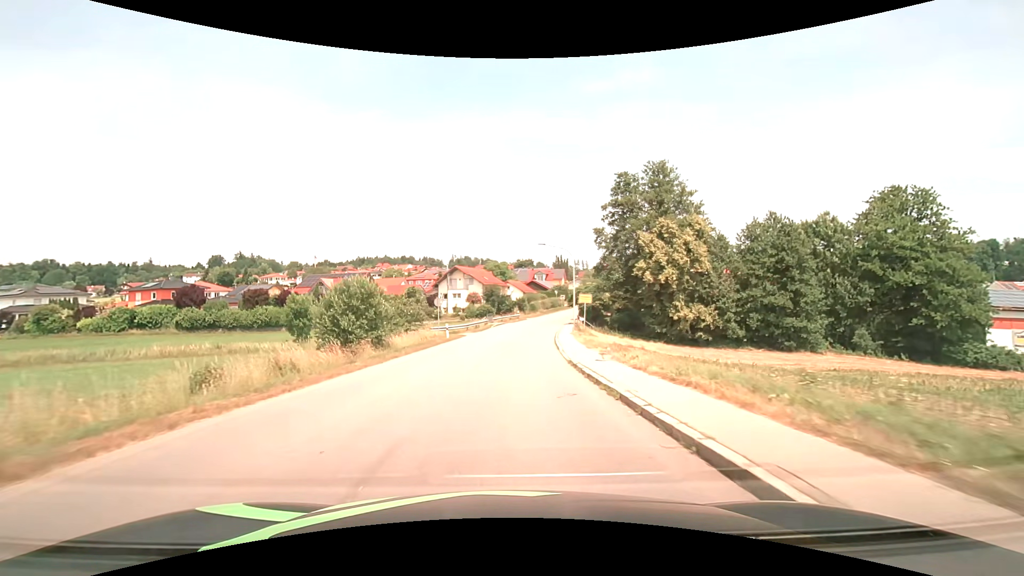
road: tertiary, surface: asphalt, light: Day
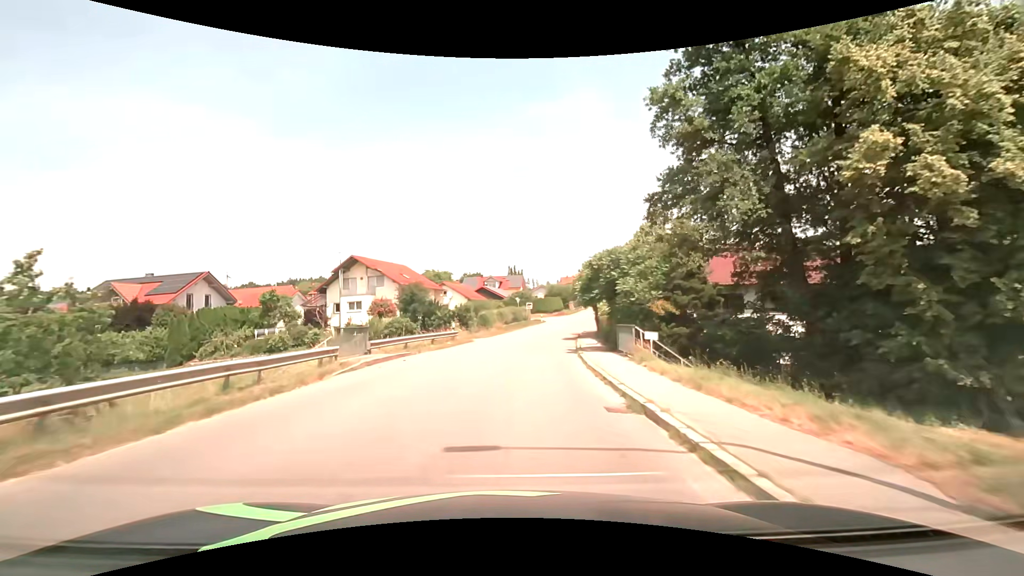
(+1.6, +37.8) m; +6°
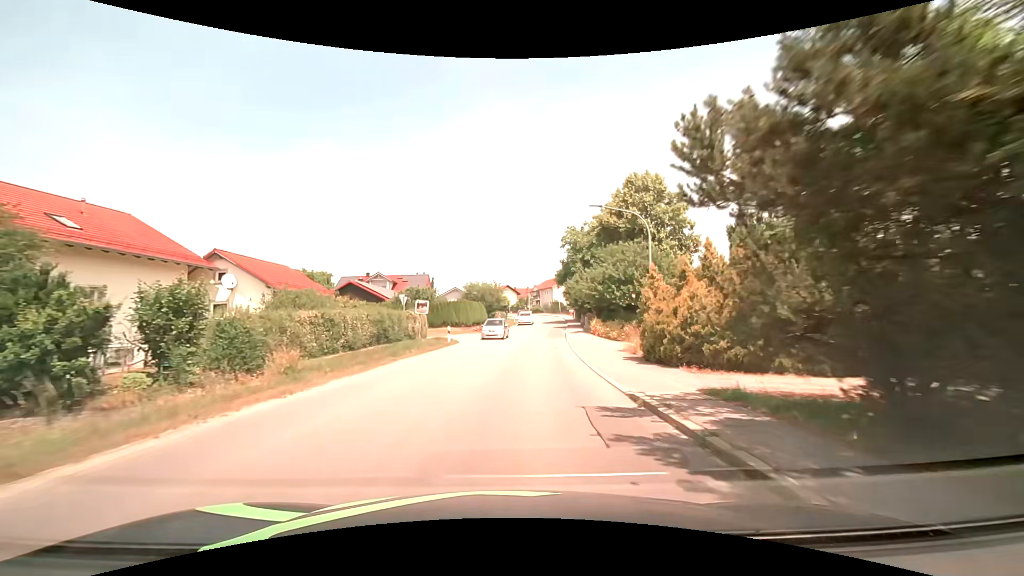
(+2.9, +37.1) m; +10°
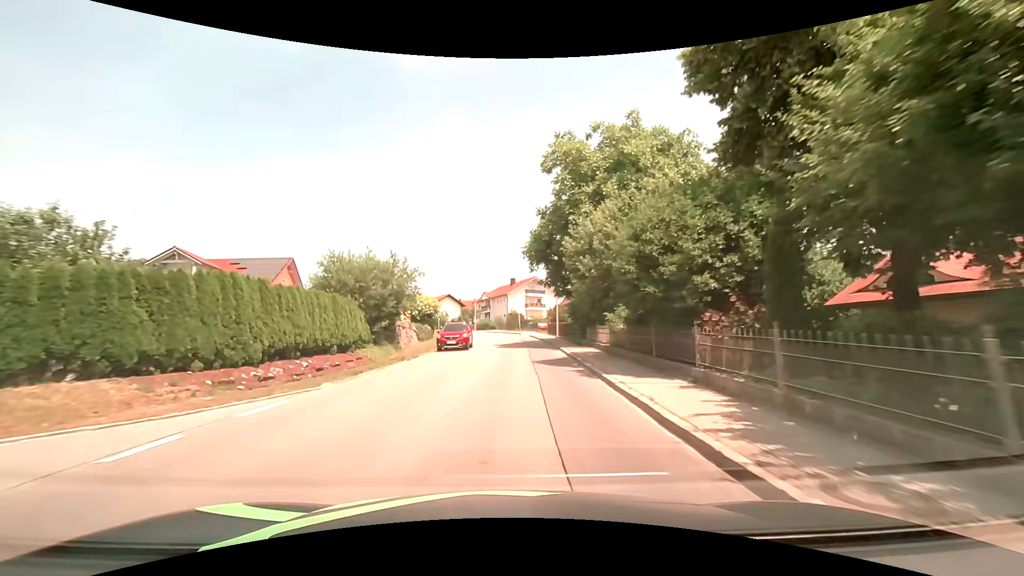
(+2.2, +36.7) m; +6°
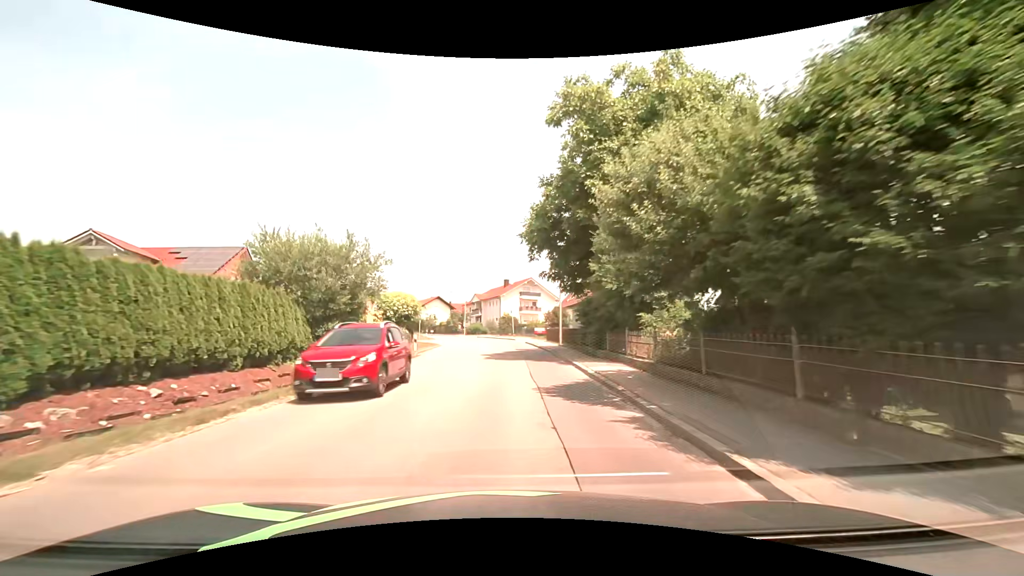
(0.0, +7.3) m; 0°
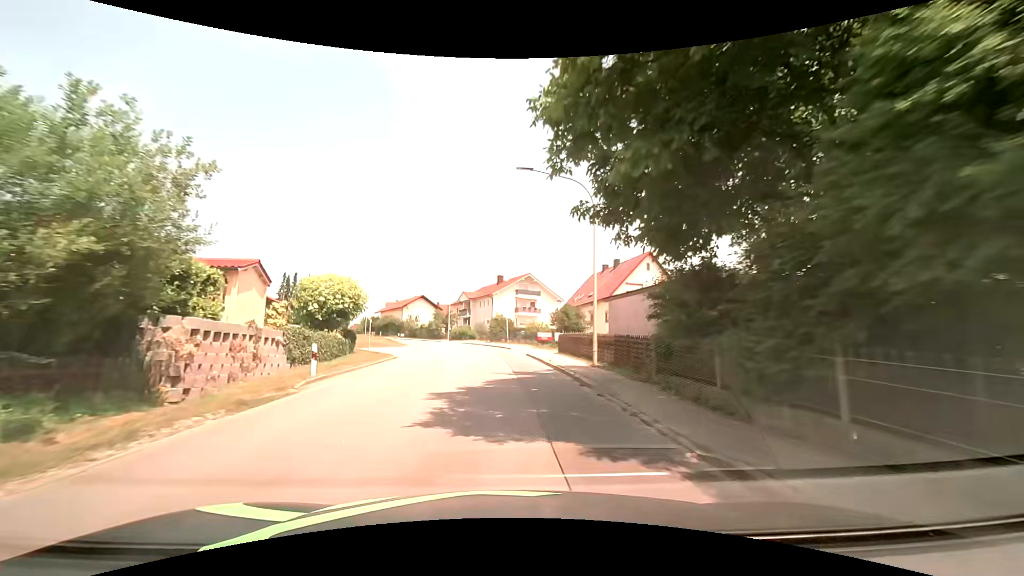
(+0.2, +14.6) m; +1°
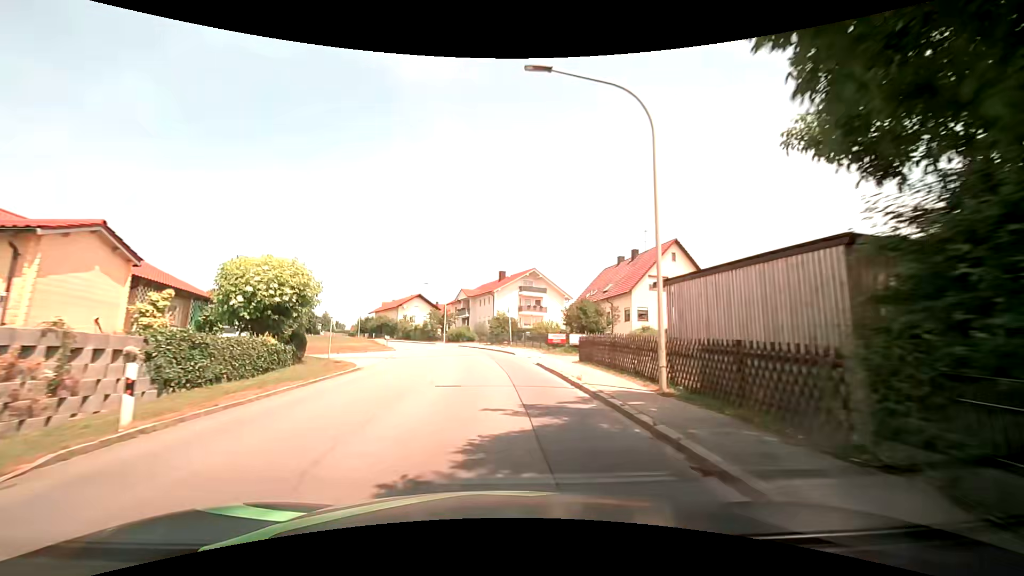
(0.0, +7.4) m; 0°
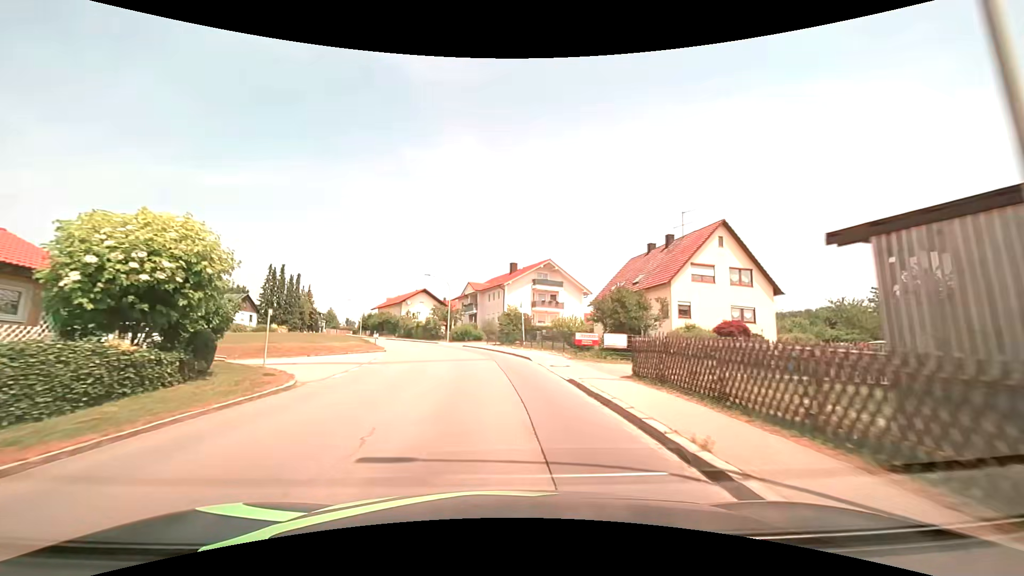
(0.0, +7.4) m; -1°
(0, +10) (-1, +20) (-2, +30) (-4, +40) (-7, +49) (-11, +58) (-15, +67) (-20, +76) (-24, +85) (-29, +94) m
